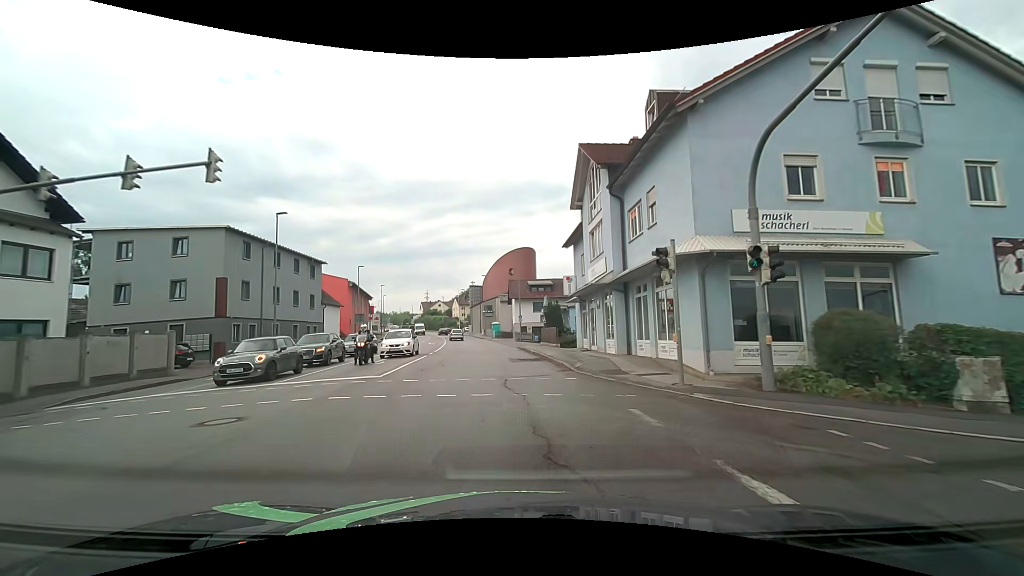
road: tertiary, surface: asphalt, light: Day
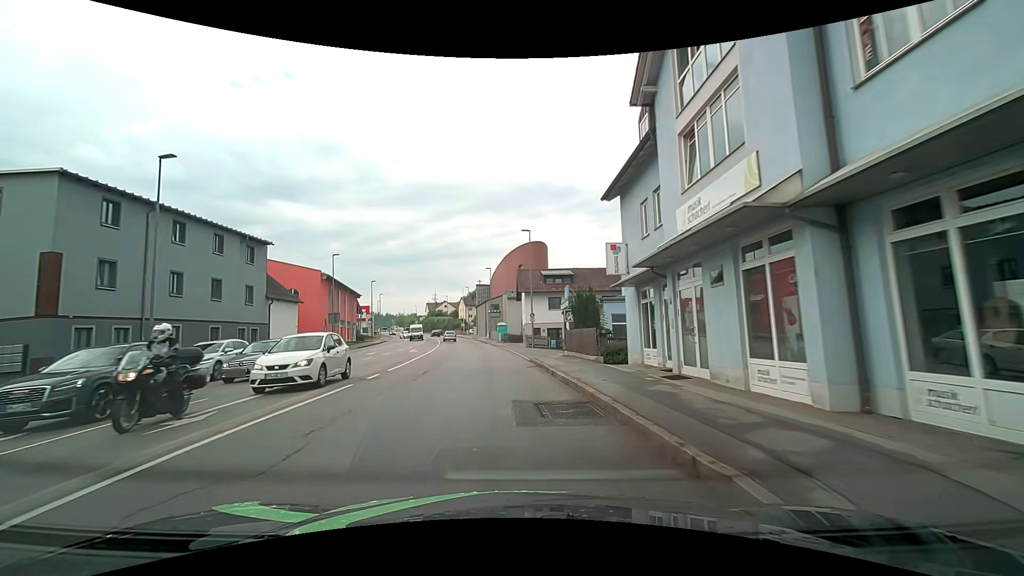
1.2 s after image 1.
(0.0, +12.8) m; -1°
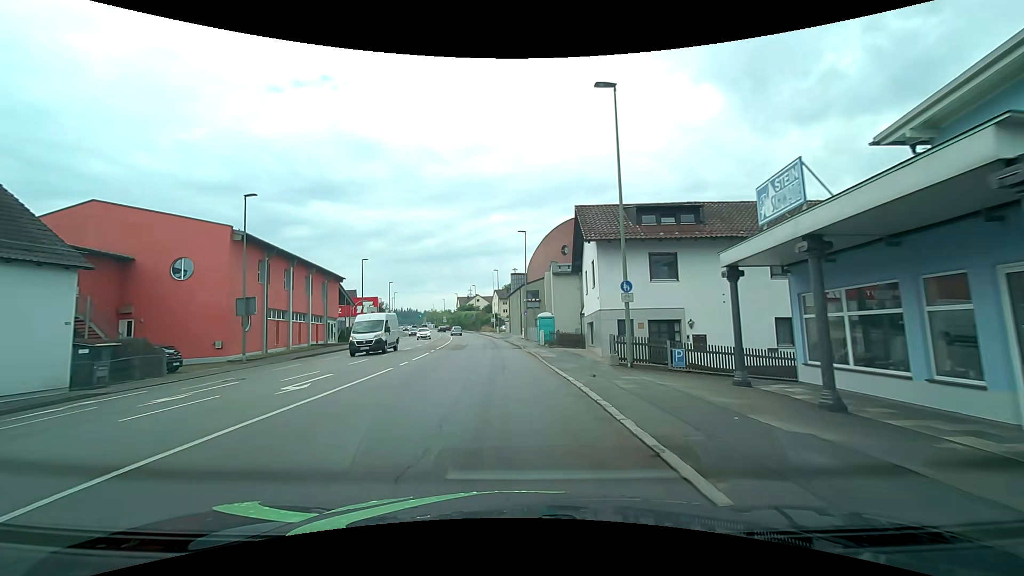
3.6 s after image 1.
(-1.1, +25.1) m; -5°
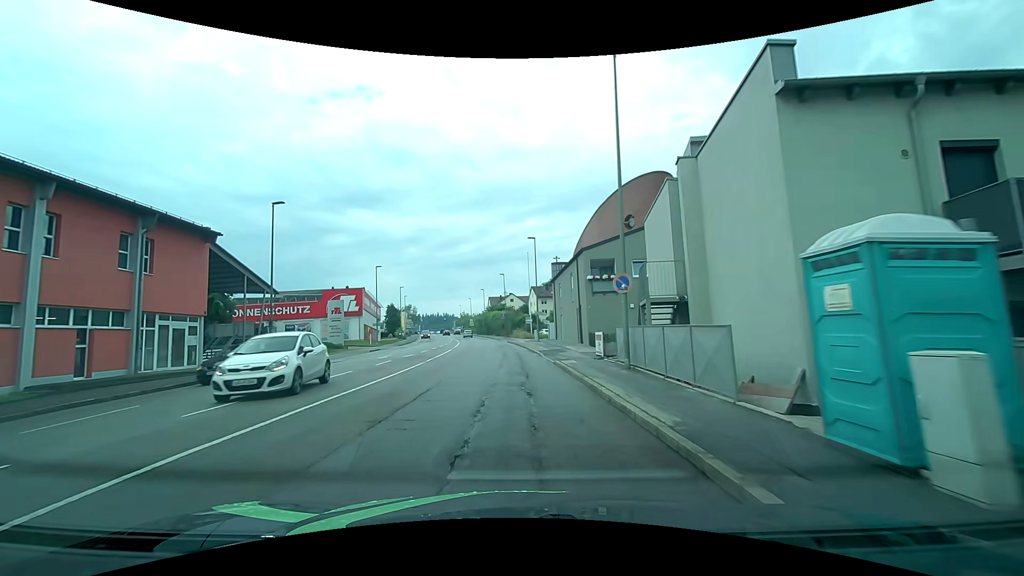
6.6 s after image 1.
(-1.2, +31.1) m; -4°
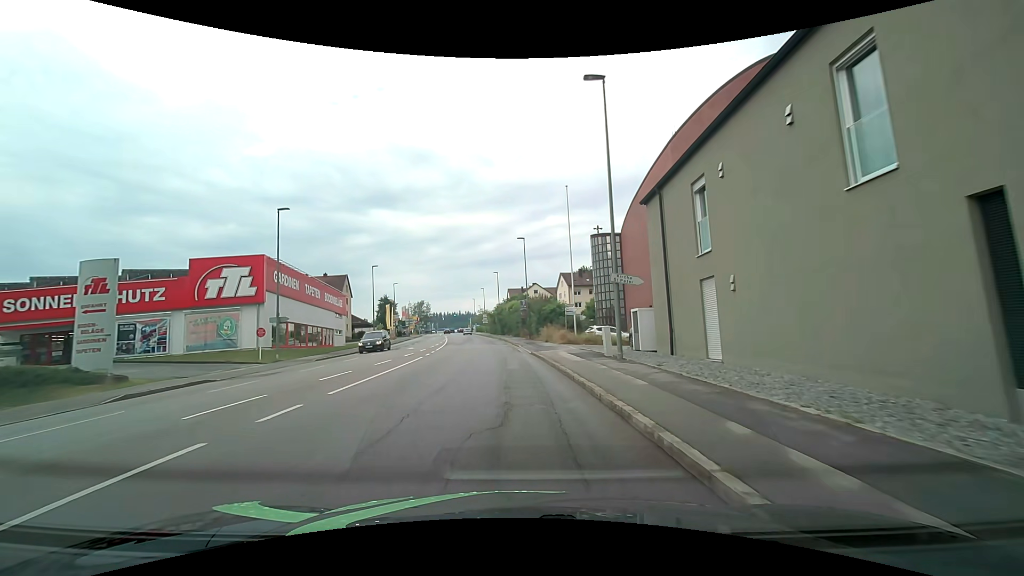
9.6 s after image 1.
(-0.6, +31.3) m; -3°
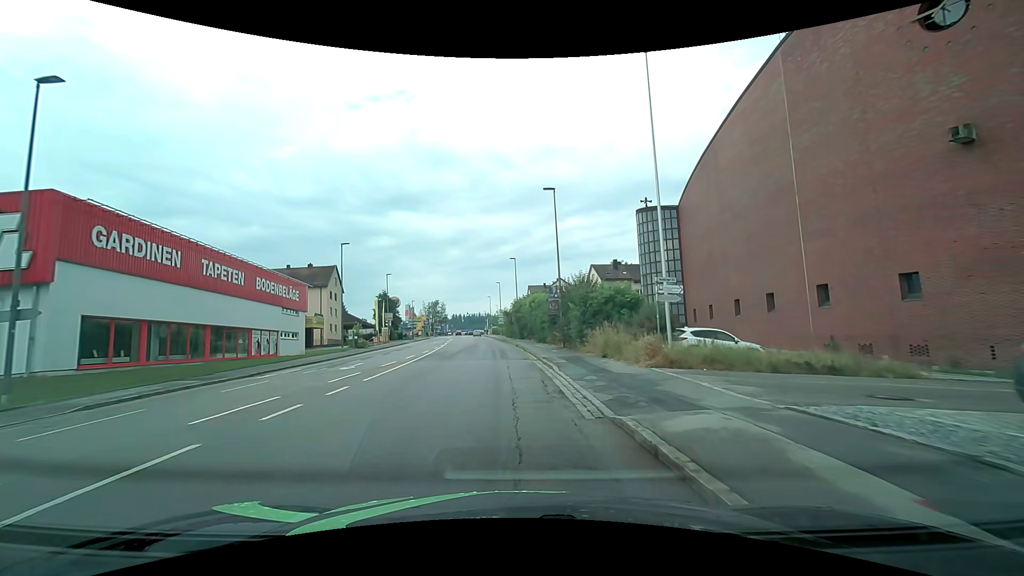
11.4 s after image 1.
(-0.4, +18.7) m; -2°
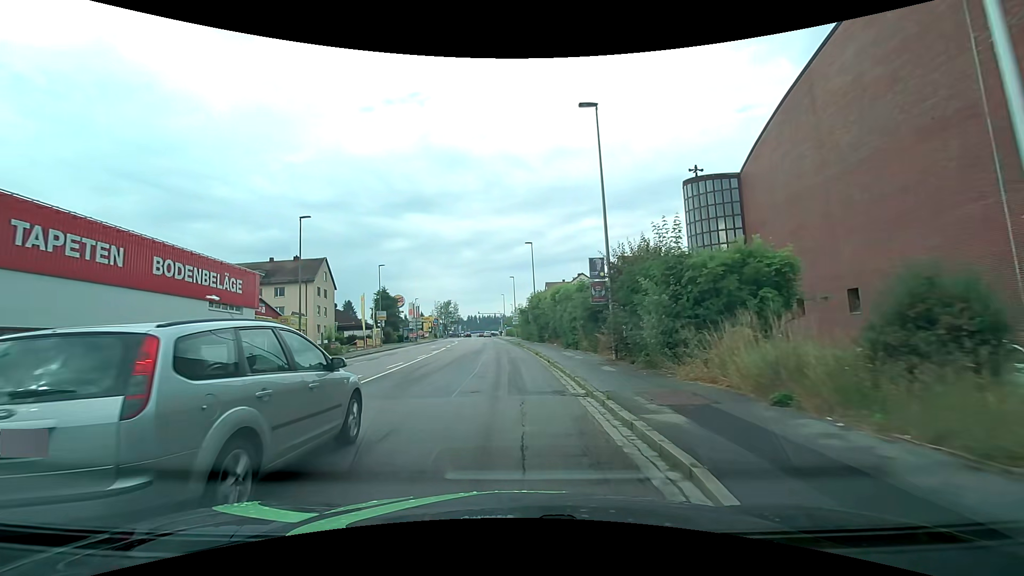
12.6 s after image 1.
(-0.2, +12.4) m; -2°
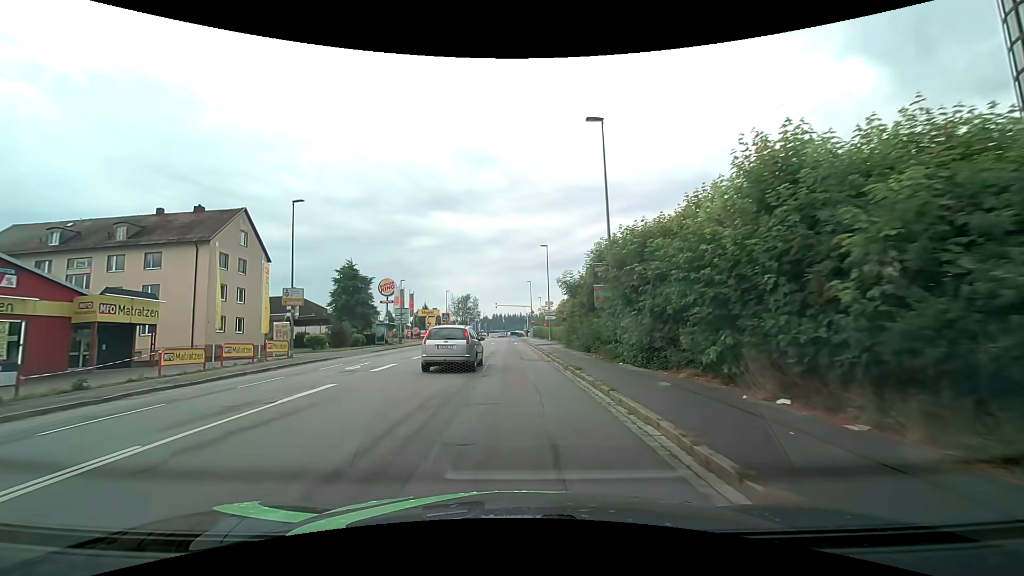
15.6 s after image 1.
(-0.9, +31.0) m; -3°
(0, +10) (0, +20) (0, +30) (0, +40) (-1, +50) (-1, +60) (-1, +70) (-1, +80) (-1, +90) (-1, +100) m
